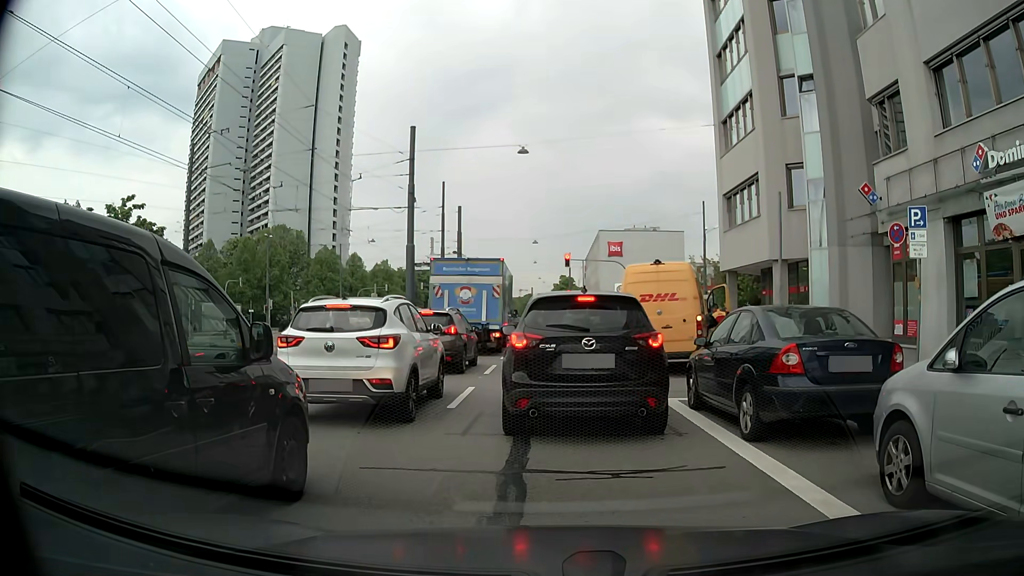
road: secondary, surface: asphalt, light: Day
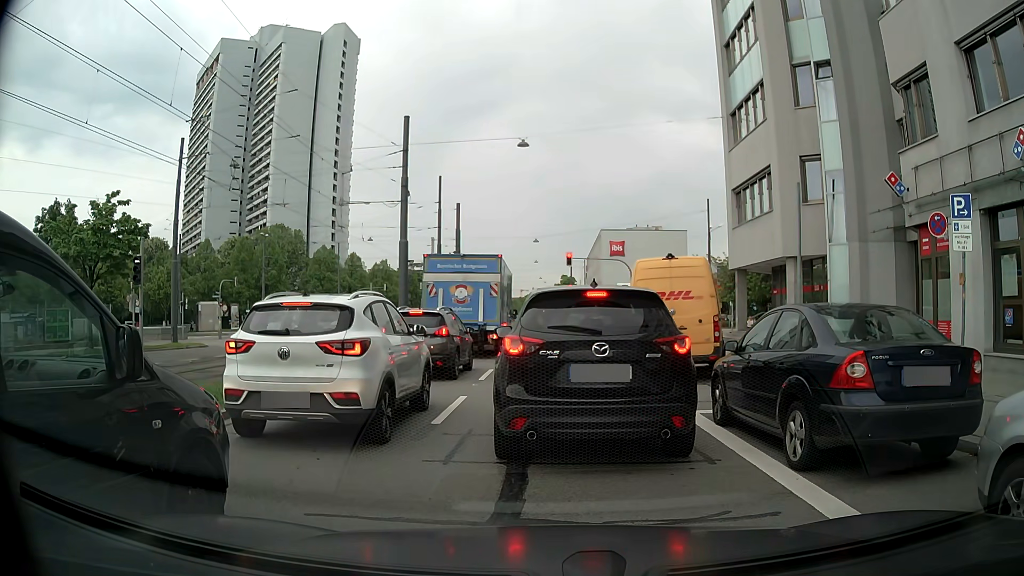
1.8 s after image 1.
(0.0, +1.4) m; 0°
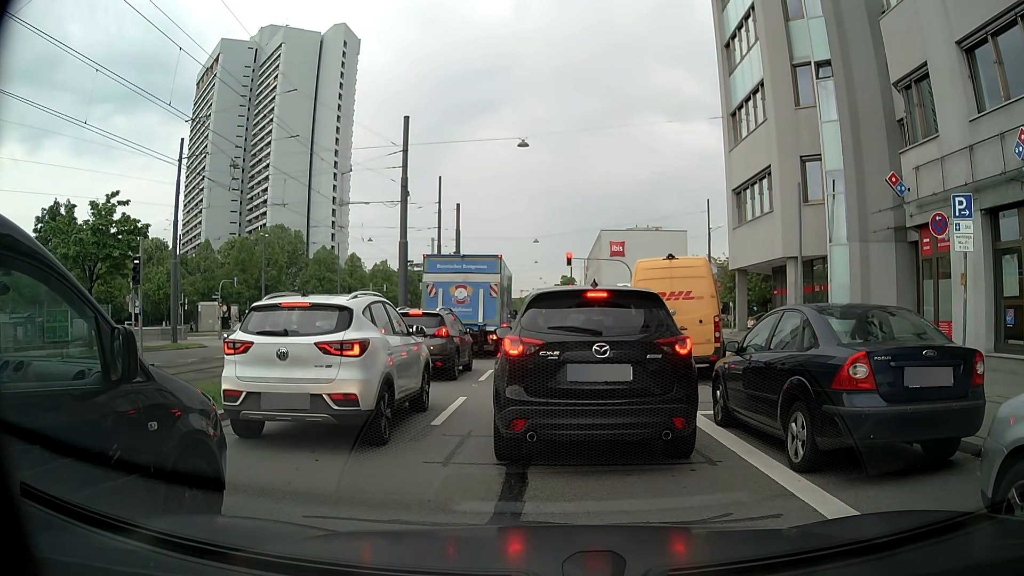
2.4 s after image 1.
(0.0, +0.1) m; 0°
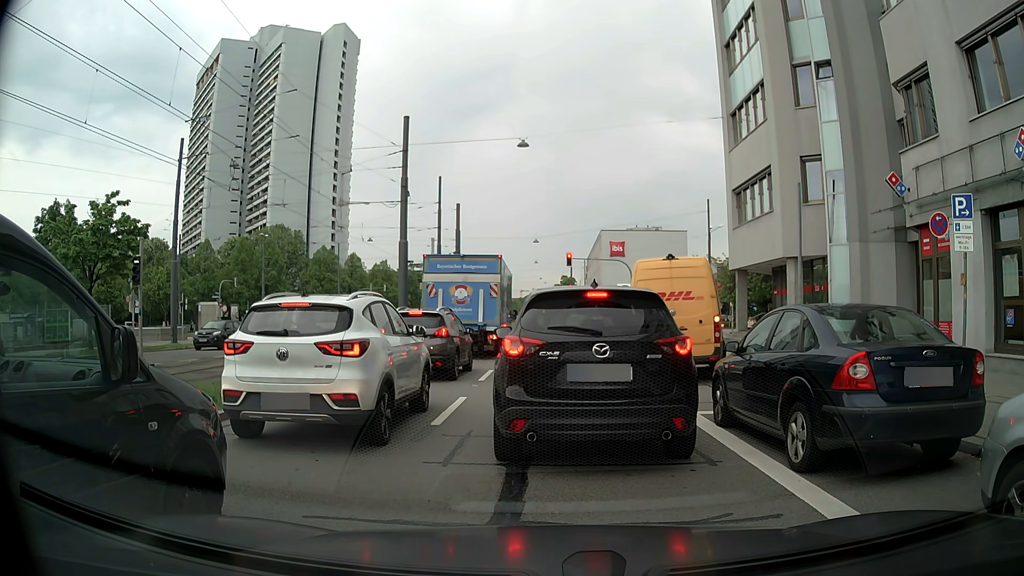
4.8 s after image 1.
(0.0, +0.1) m; 0°
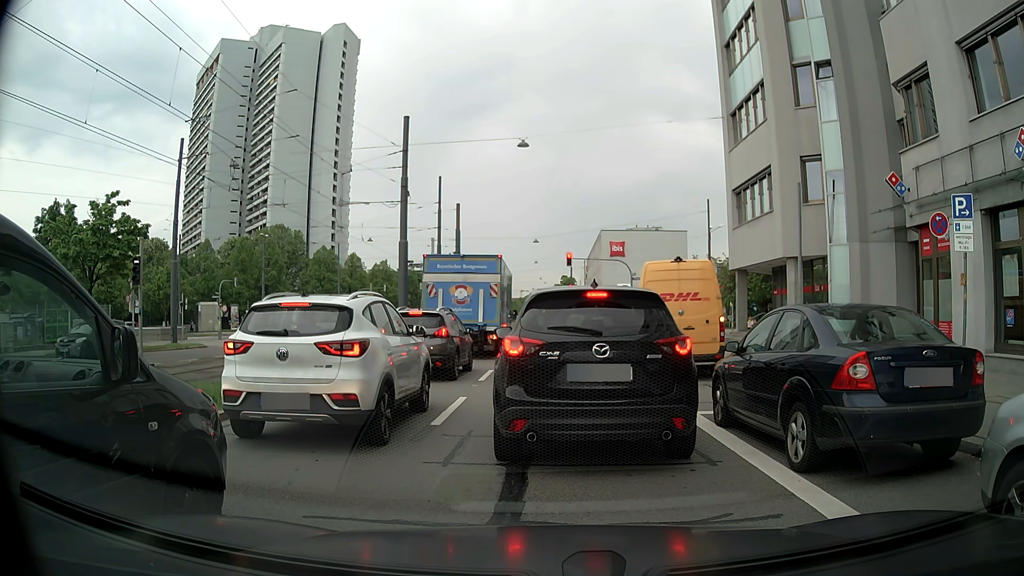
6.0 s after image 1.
(0.0, 0.0) m; 0°
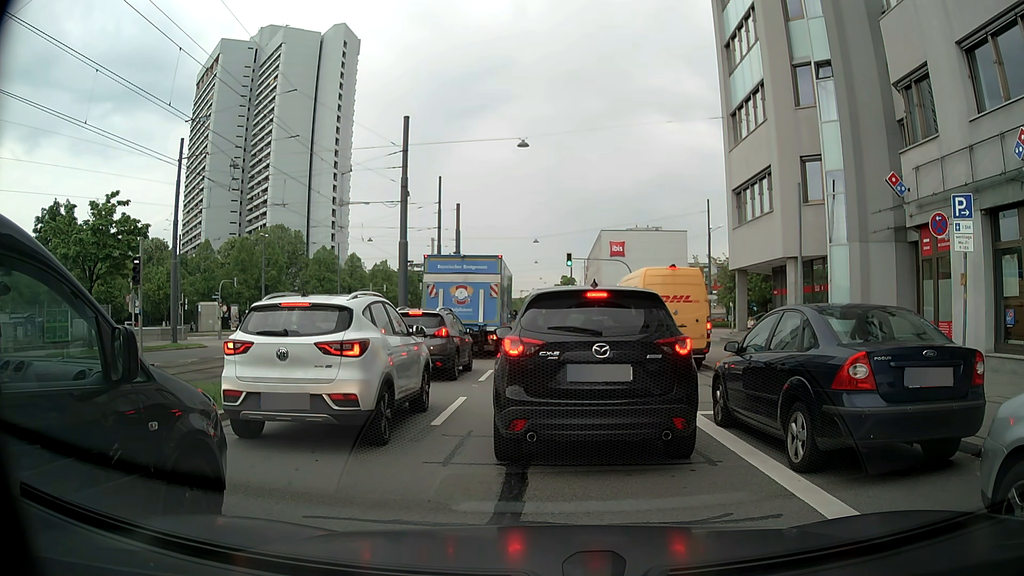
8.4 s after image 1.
(0.0, 0.0) m; 0°
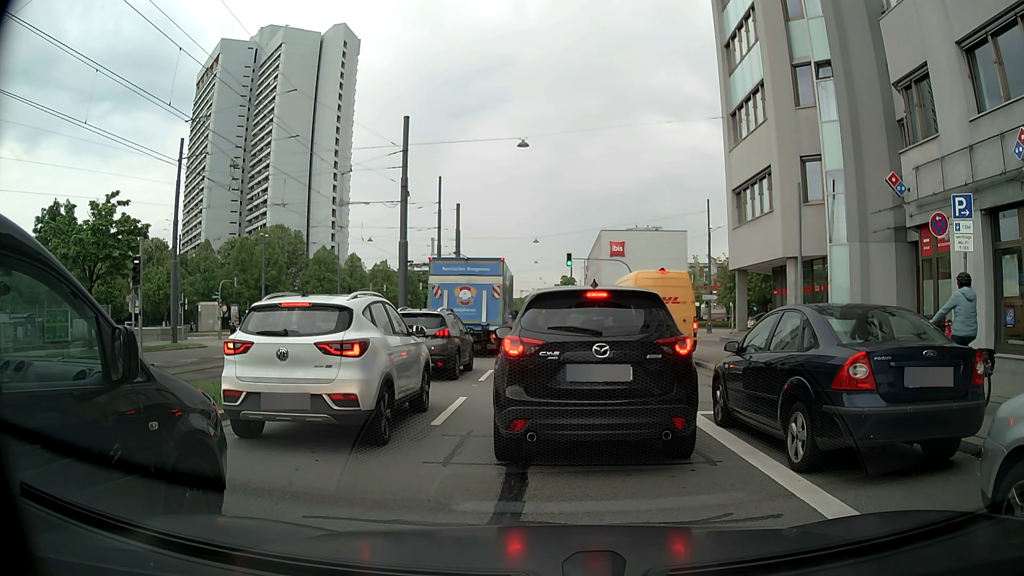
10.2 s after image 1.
(0.0, 0.0) m; 0°
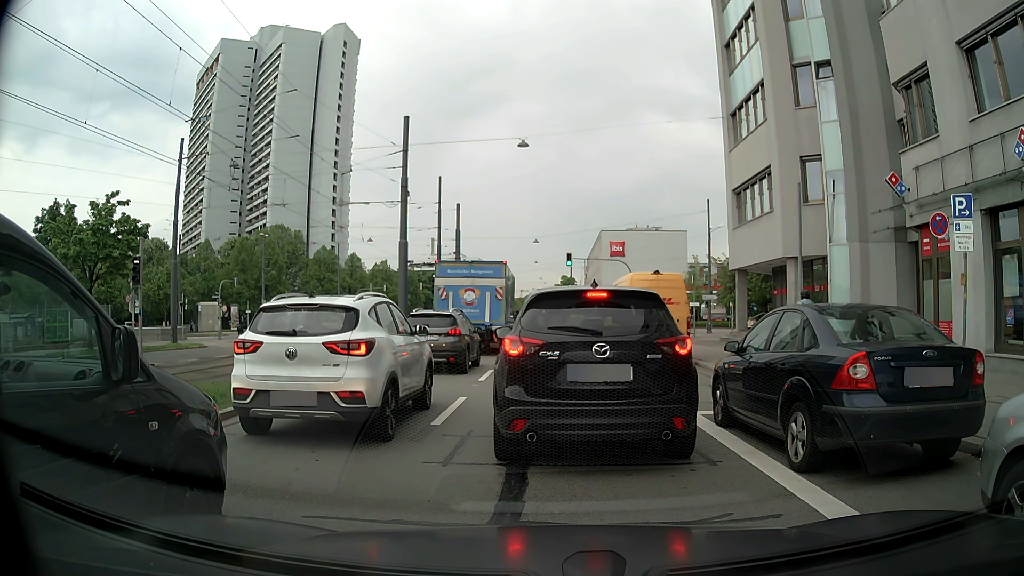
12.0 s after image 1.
(0.0, 0.0) m; 0°
(0, +10) (-1, +20) (-1, +30) (-1, +40) (-2, +50) (-2, +60) (-2, +70) (-2, +80) (-3, +90) (-3, +100) m
